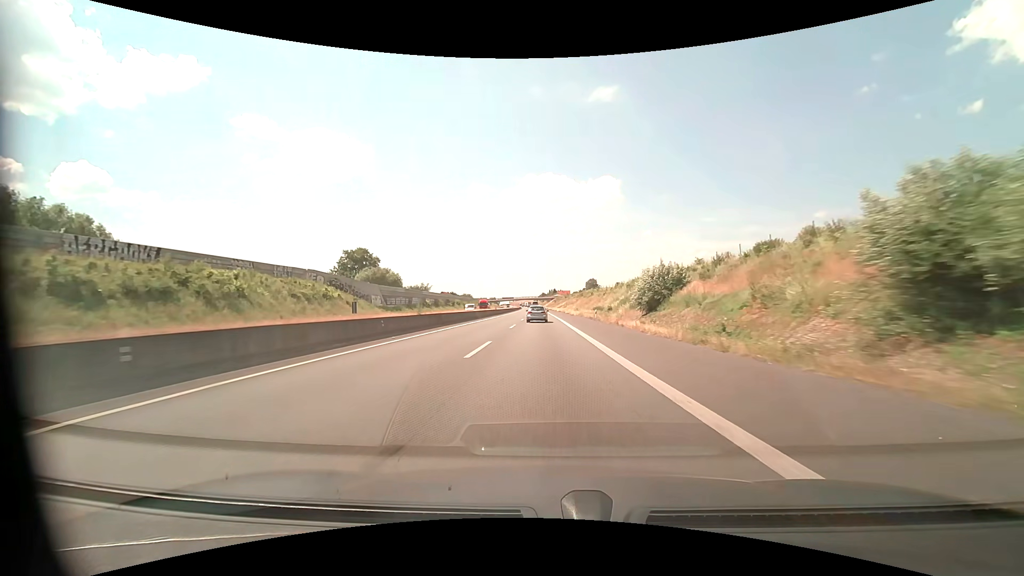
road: motorway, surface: asphalt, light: Day
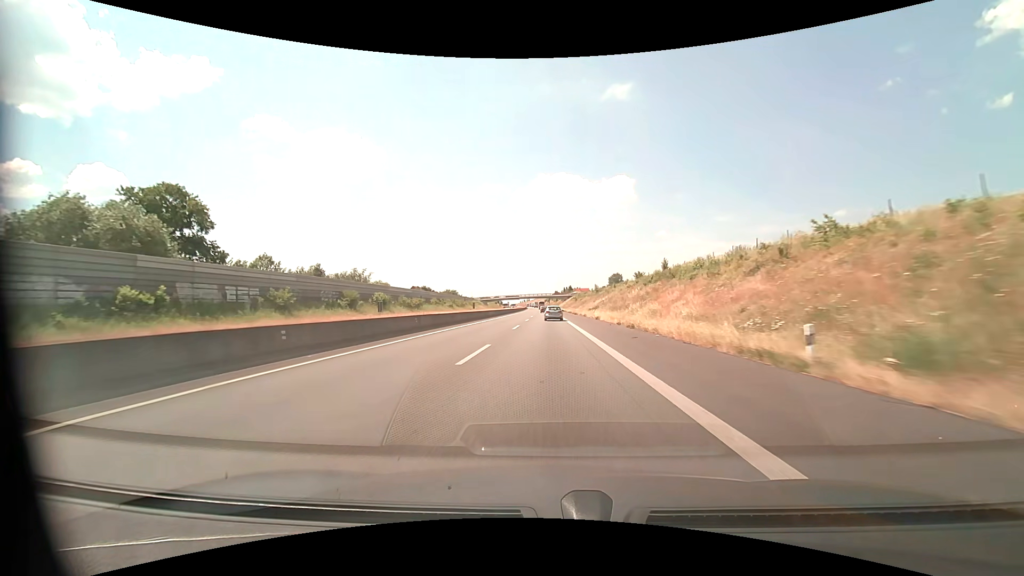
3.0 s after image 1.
(-0.8, +92.6) m; -1°
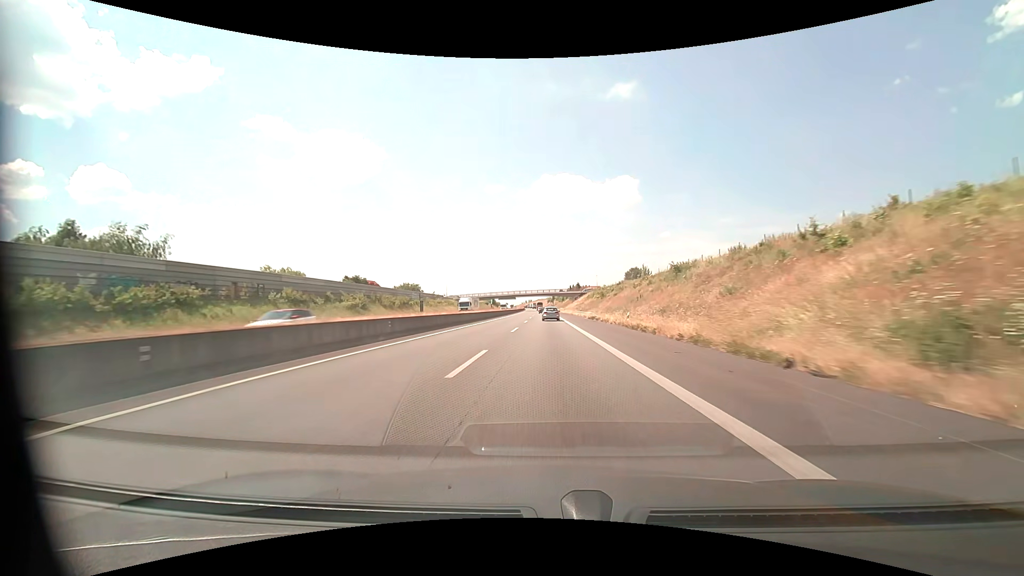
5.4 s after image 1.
(-0.1, +74.9) m; 0°
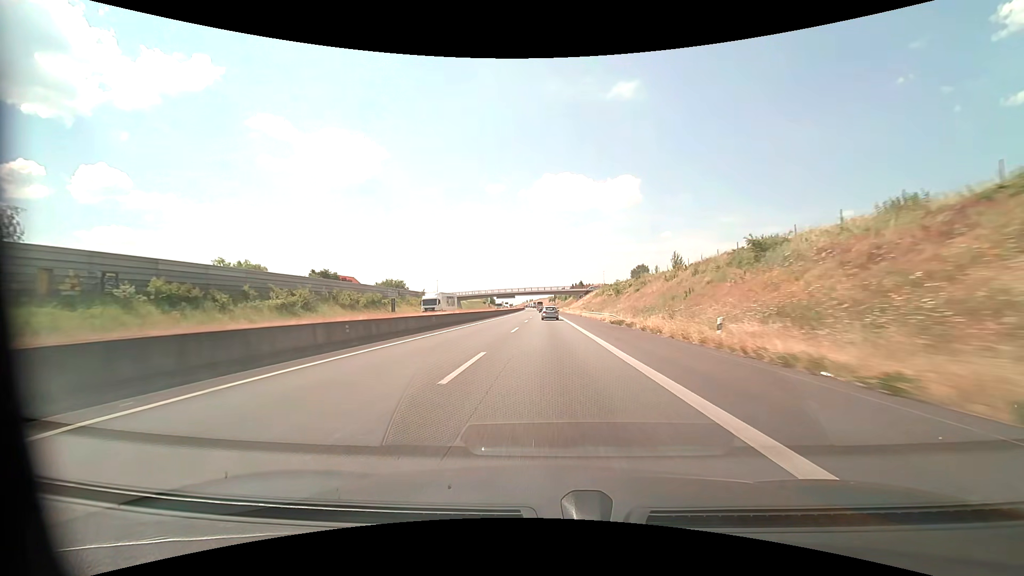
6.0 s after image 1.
(0.0, +19.0) m; 0°
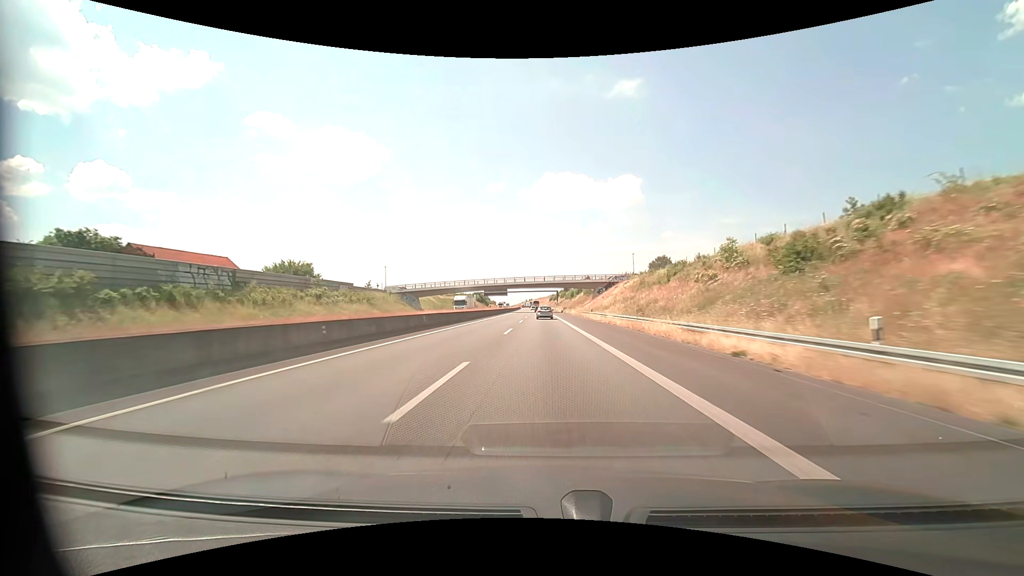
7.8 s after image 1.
(-0.1, +57.5) m; 0°
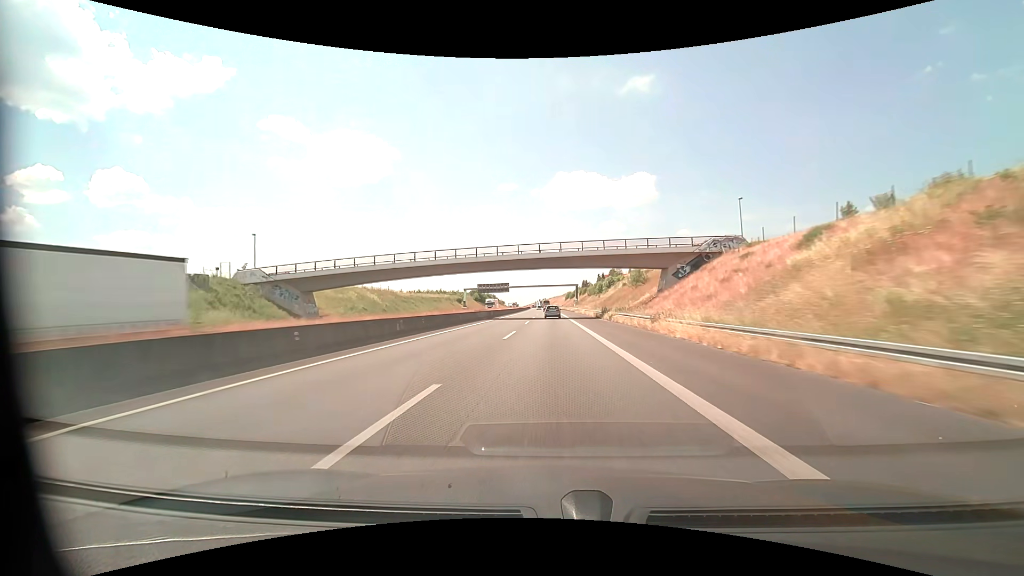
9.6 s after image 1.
(-0.2, +58.0) m; -1°
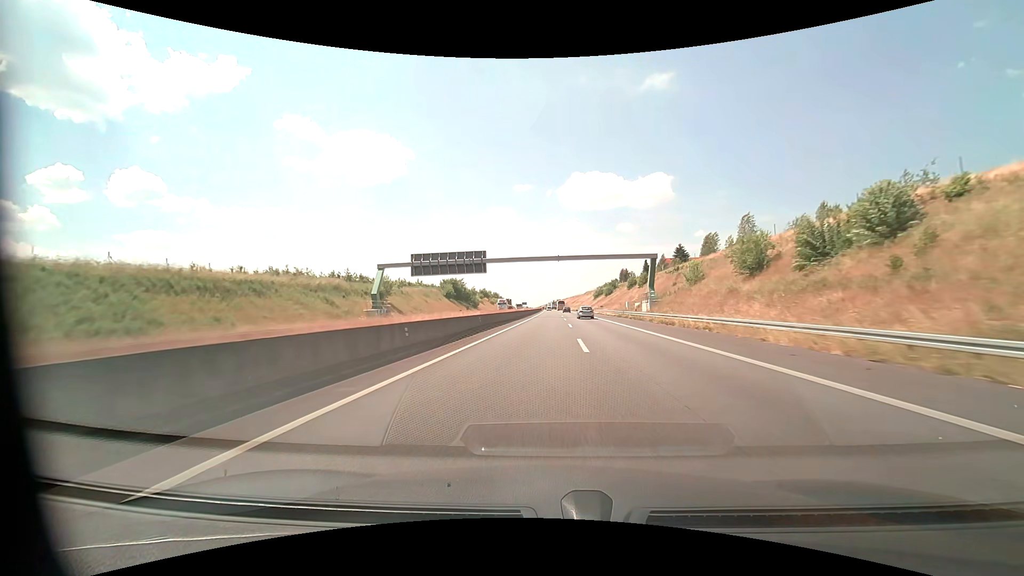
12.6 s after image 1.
(-2.8, +97.1) m; -2°
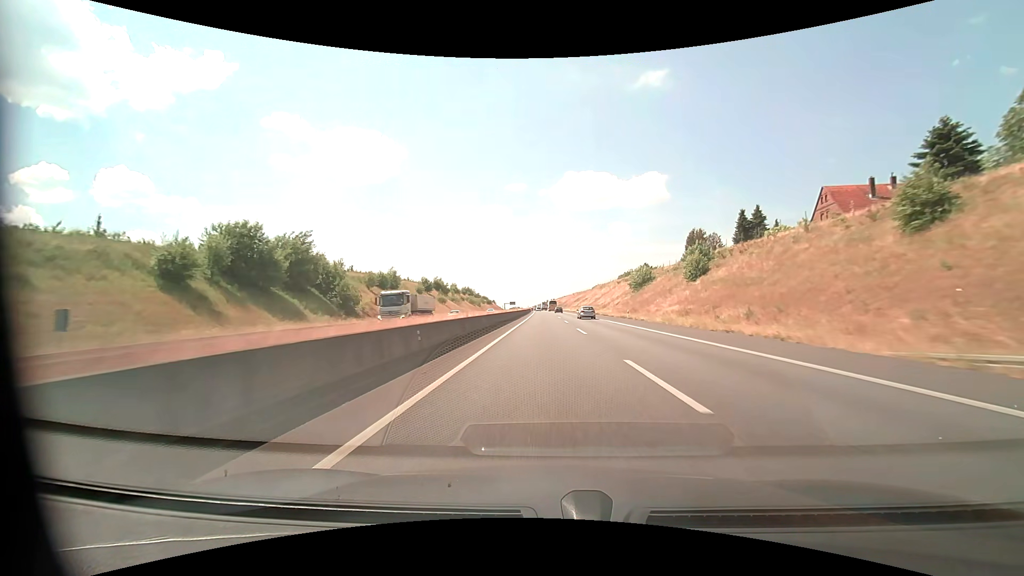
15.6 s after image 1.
(+1.0, +99.4) m; +1°
(0, +10) (0, +20) (0, +30) (0, +40) (0, +50) (0, +60) (0, +70) (0, +80) (-1, +90) (-1, +100) m
